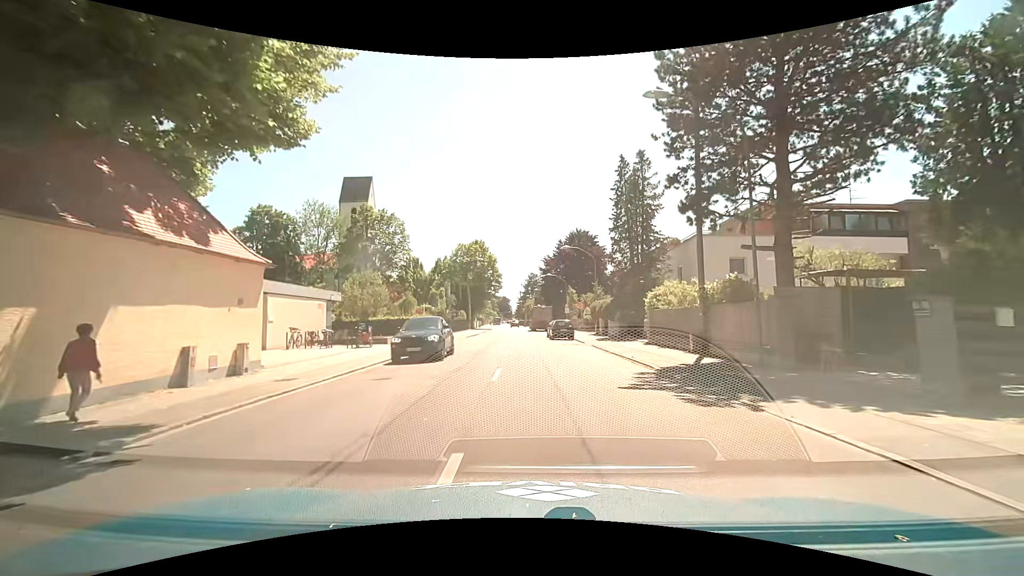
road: secondary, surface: asphalt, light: Day
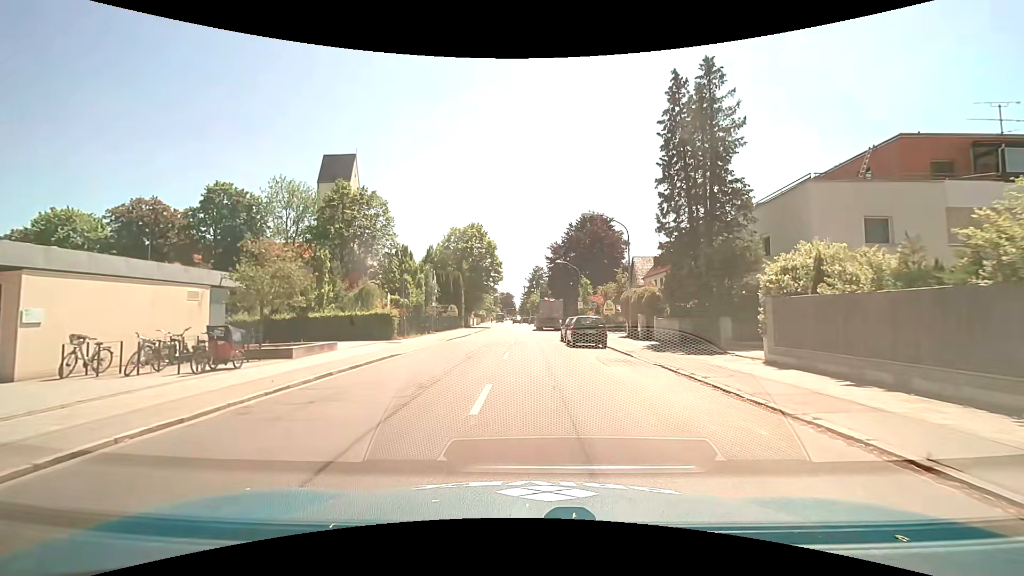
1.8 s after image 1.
(+0.1, +13.1) m; 0°
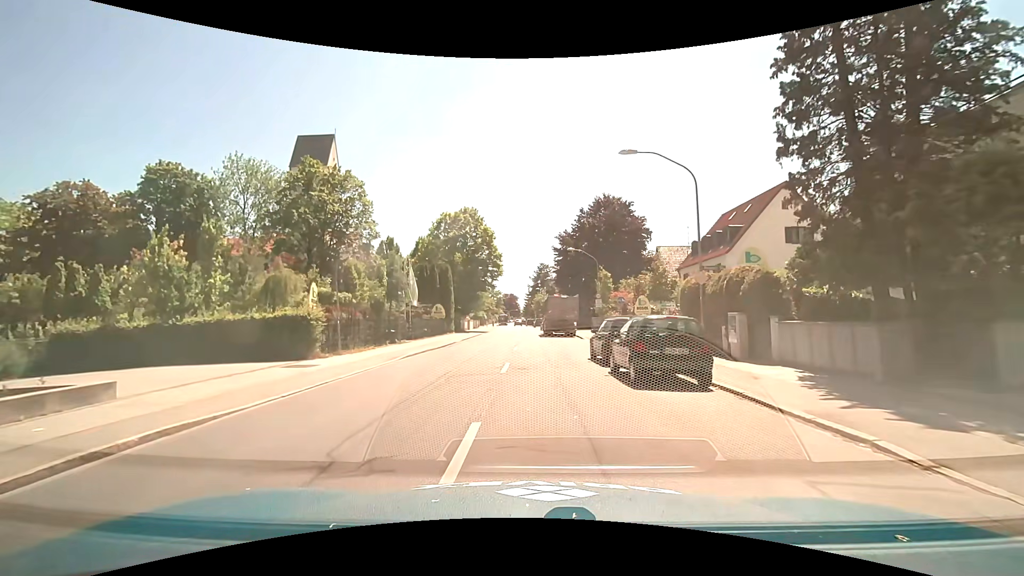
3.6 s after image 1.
(0.0, +12.4) m; 0°
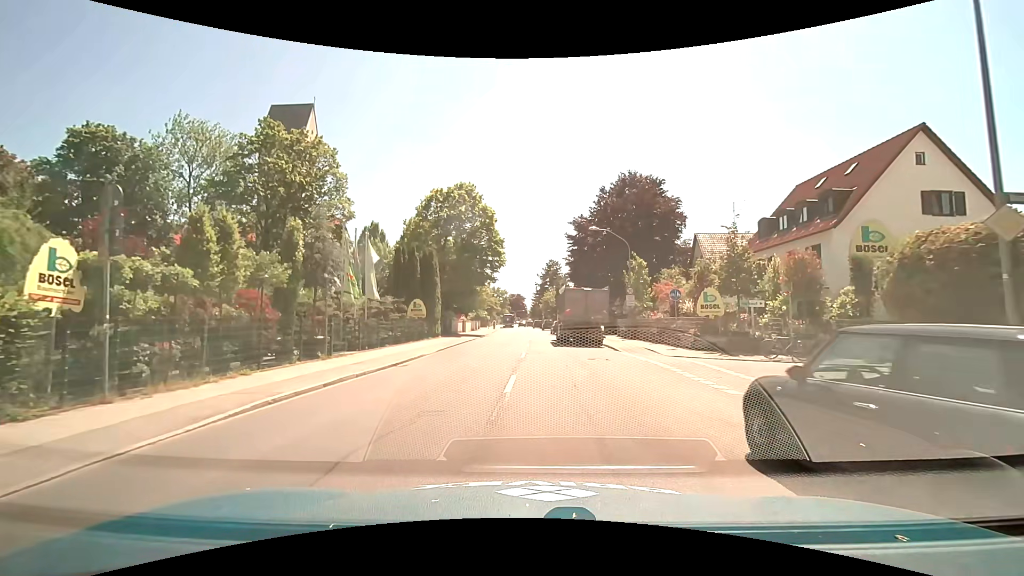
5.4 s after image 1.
(-0.1, +12.1) m; -1°
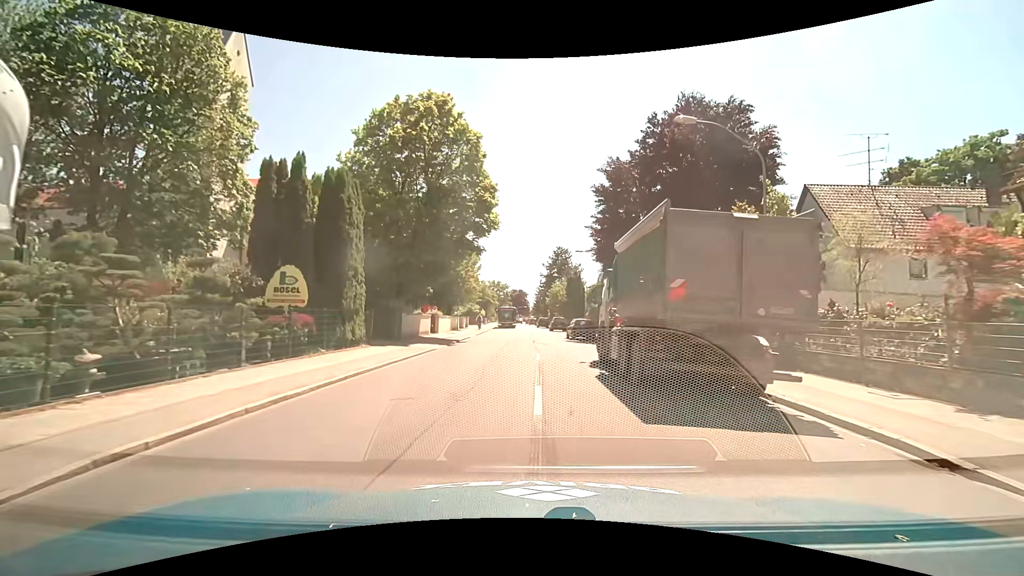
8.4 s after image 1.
(-0.1, +20.4) m; 0°
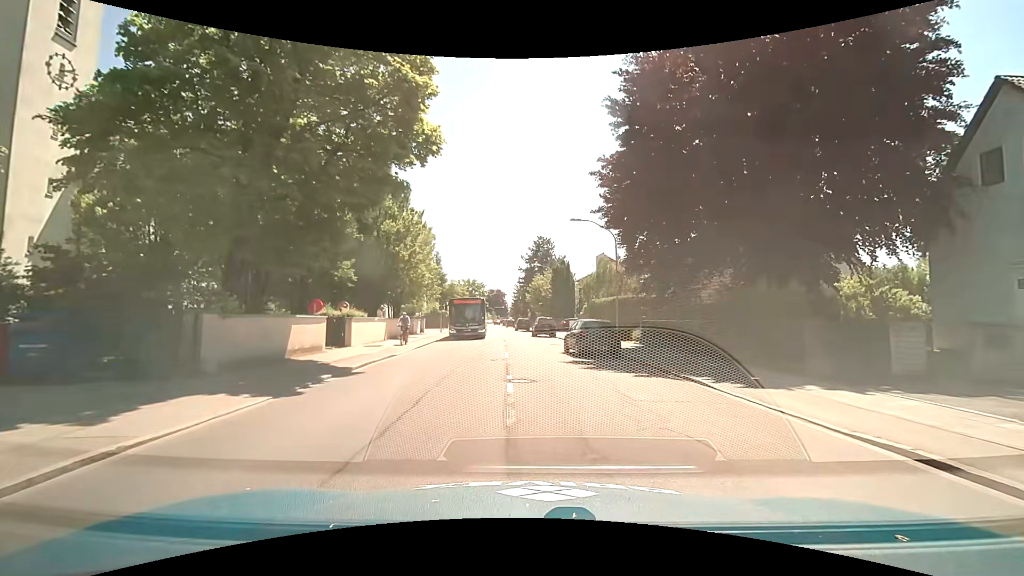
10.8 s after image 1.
(+0.1, +15.7) m; +2°
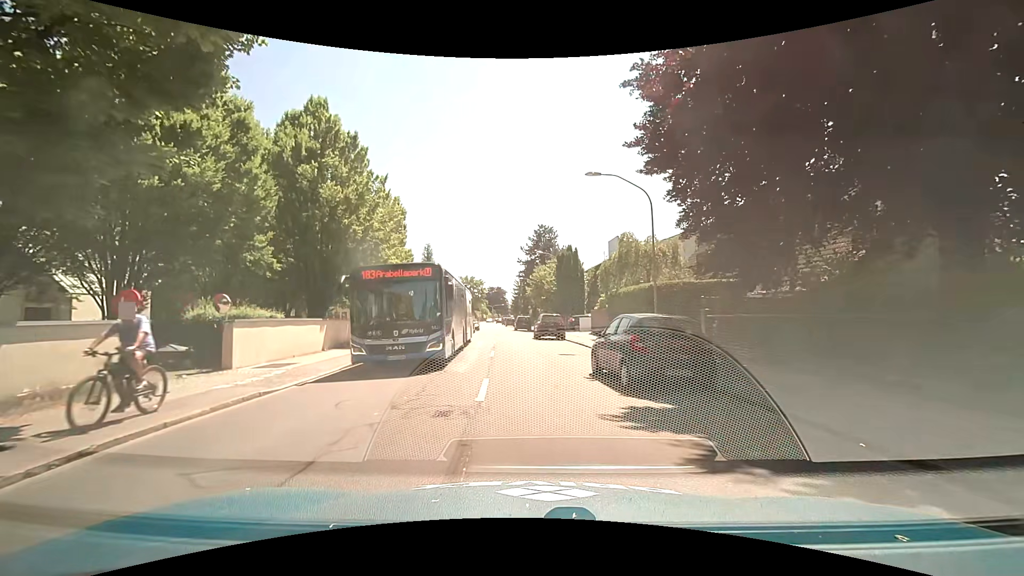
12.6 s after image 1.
(+0.2, +9.7) m; 0°
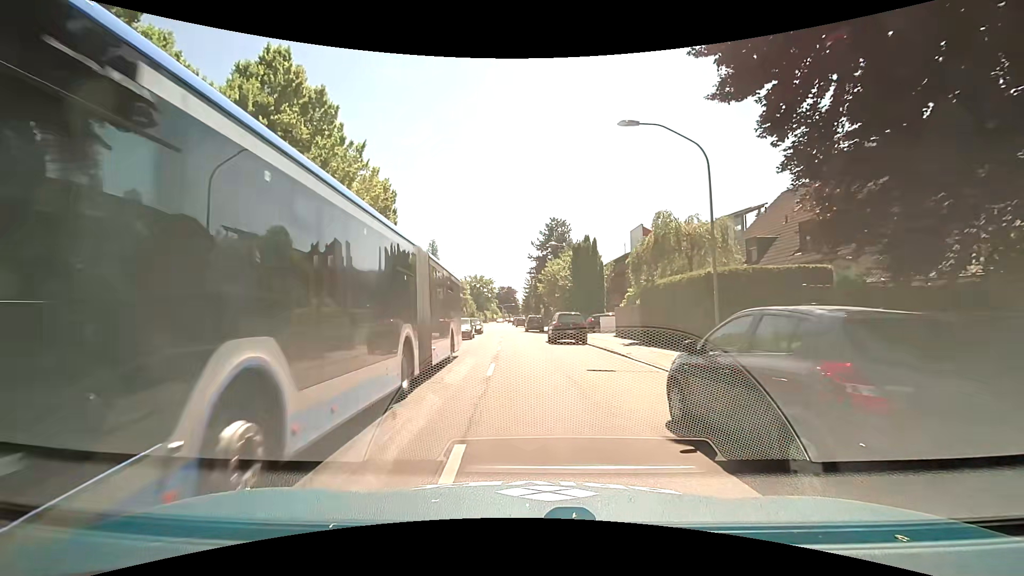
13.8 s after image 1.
(-0.1, +6.0) m; 0°
(0, +10) (-1, +20) (-2, +30) (-2, +40) (-3, +50) (-4, +60) (-4, +70) (-5, +80) (-6, +90) (-7, +100) m
